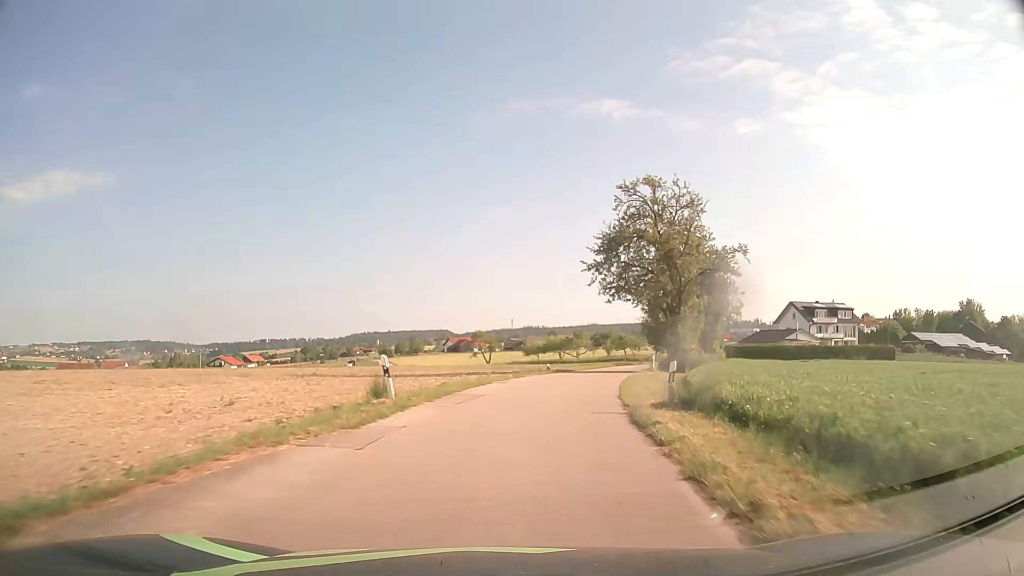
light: Day
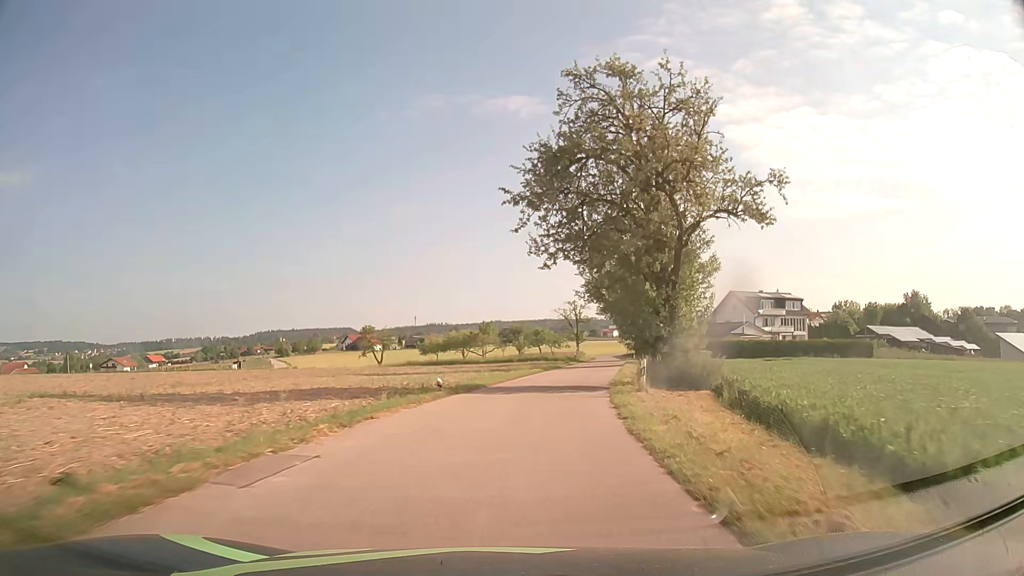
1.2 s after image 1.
(+1.3, +17.5) m; +8°
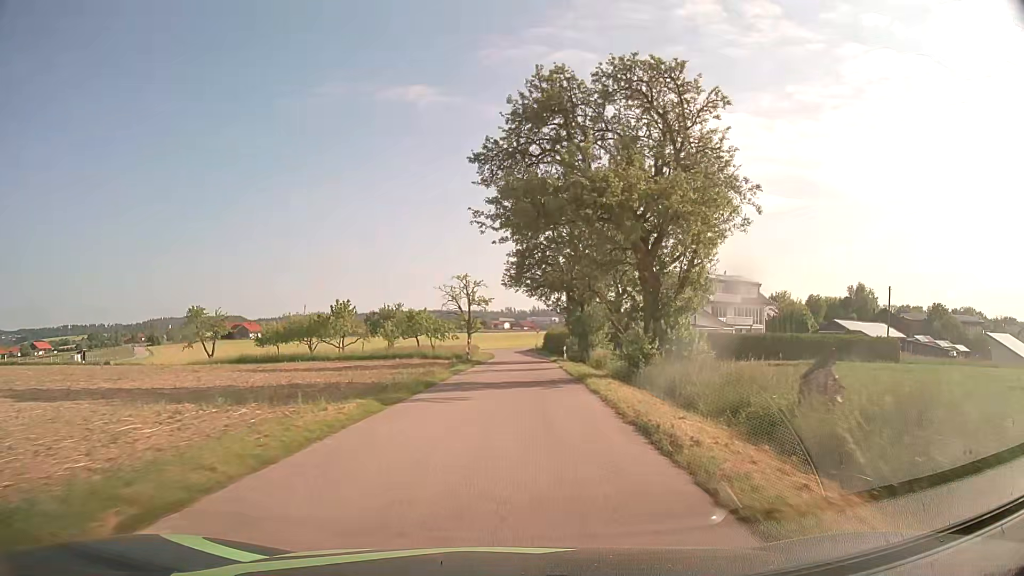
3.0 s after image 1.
(+2.4, +26.4) m; +10°
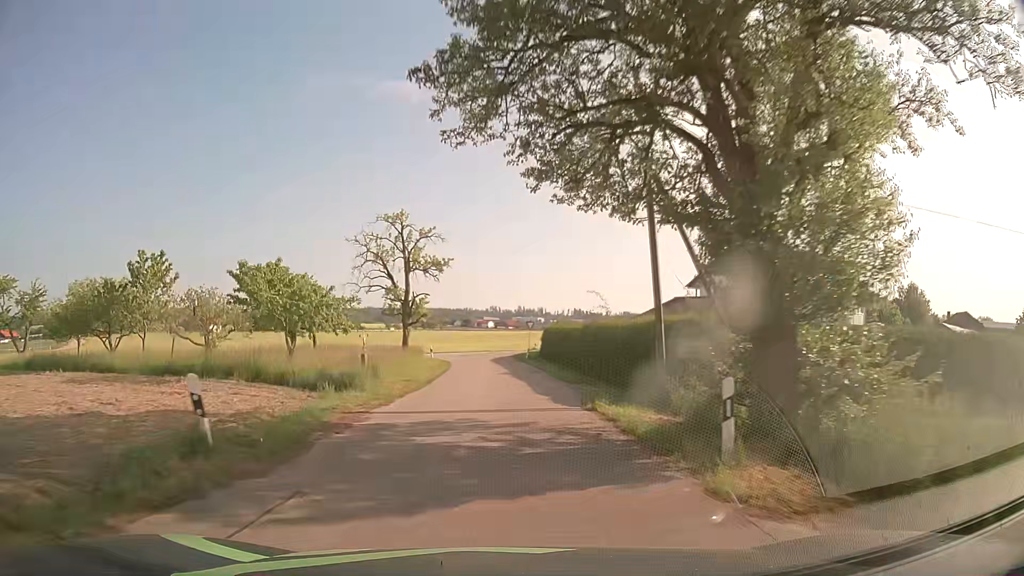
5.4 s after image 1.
(+0.9, +32.9) m; +2°
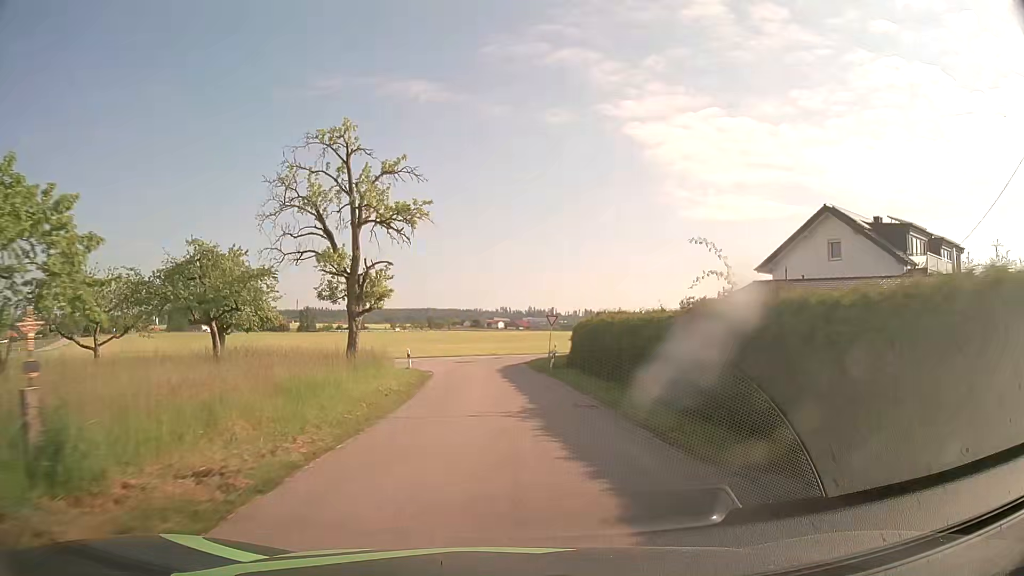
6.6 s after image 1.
(-0.2, +15.3) m; 0°
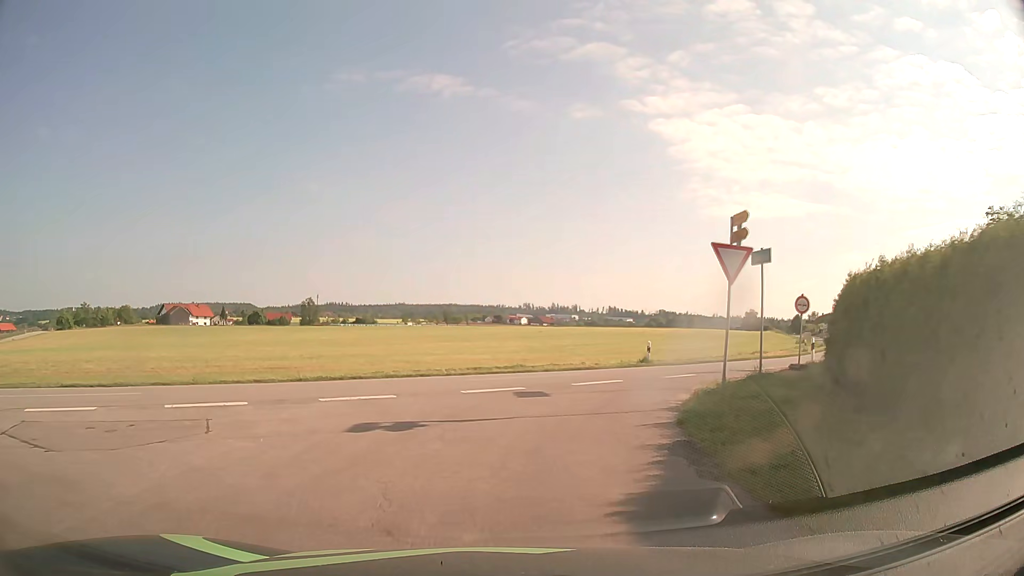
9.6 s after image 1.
(-0.9, +31.7) m; -3°
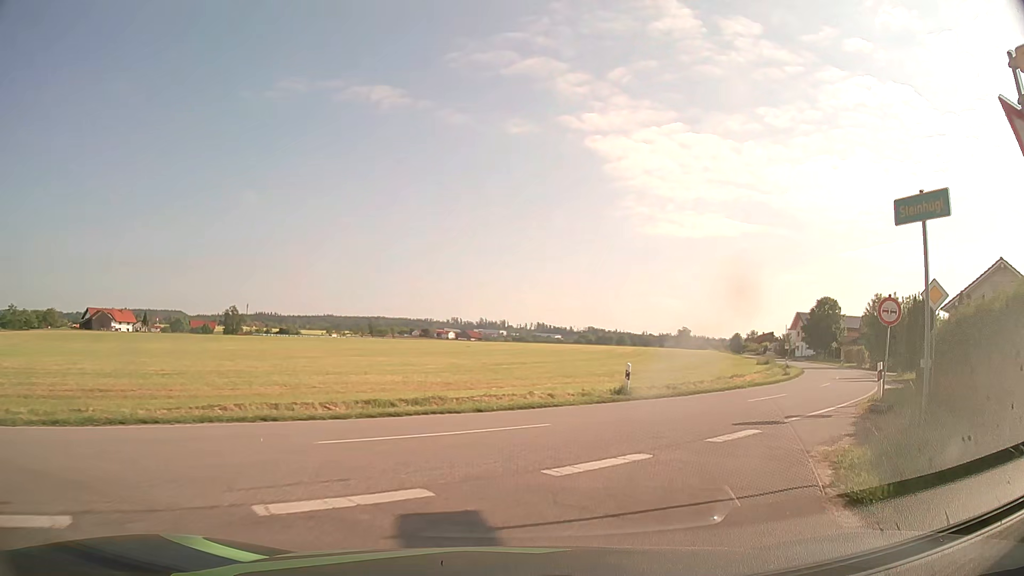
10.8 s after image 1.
(+0.2, +8.8) m; +6°
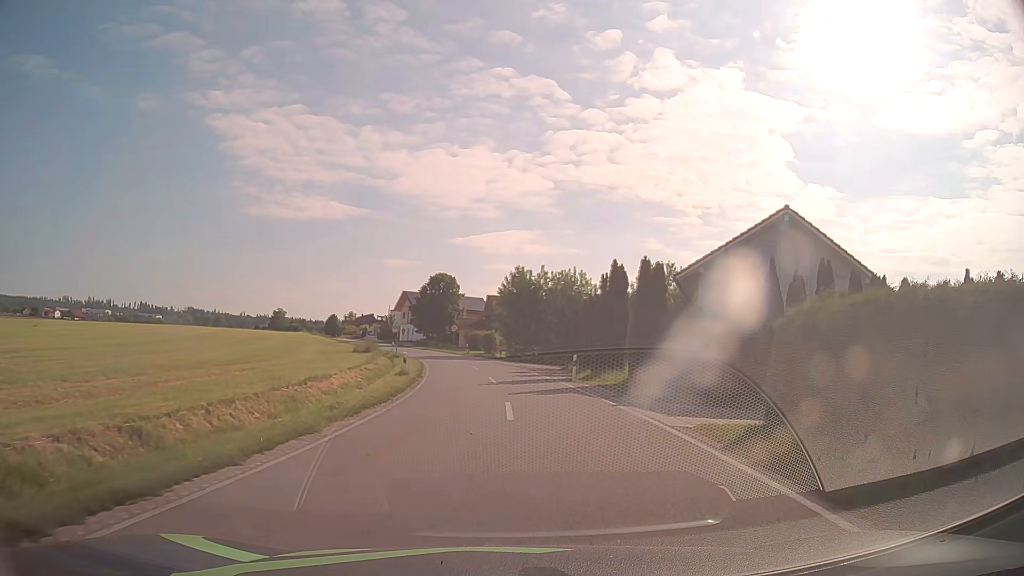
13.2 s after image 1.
(+5.5, +16.7) m; +34°
